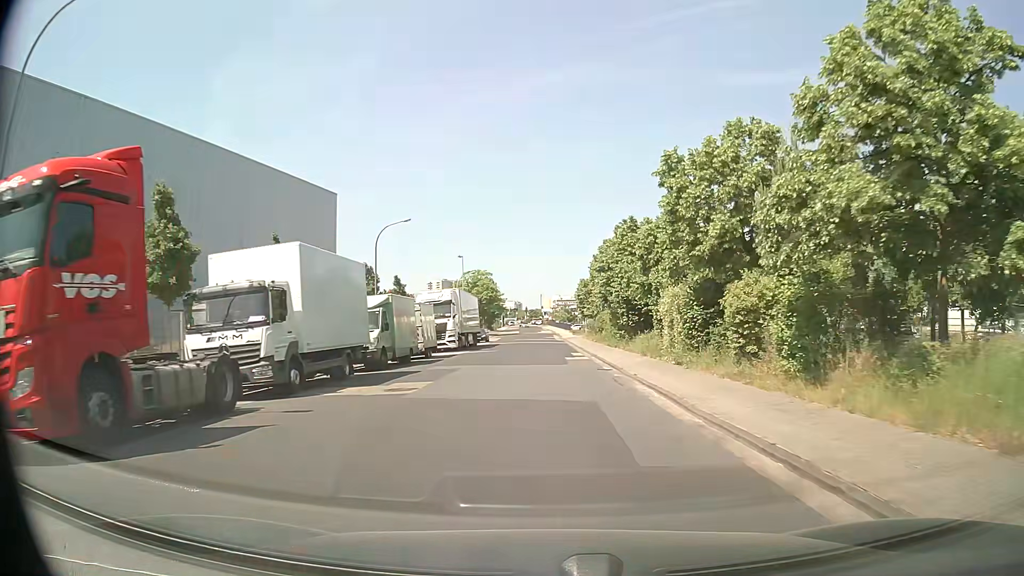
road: unclassified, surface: asphalt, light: Day
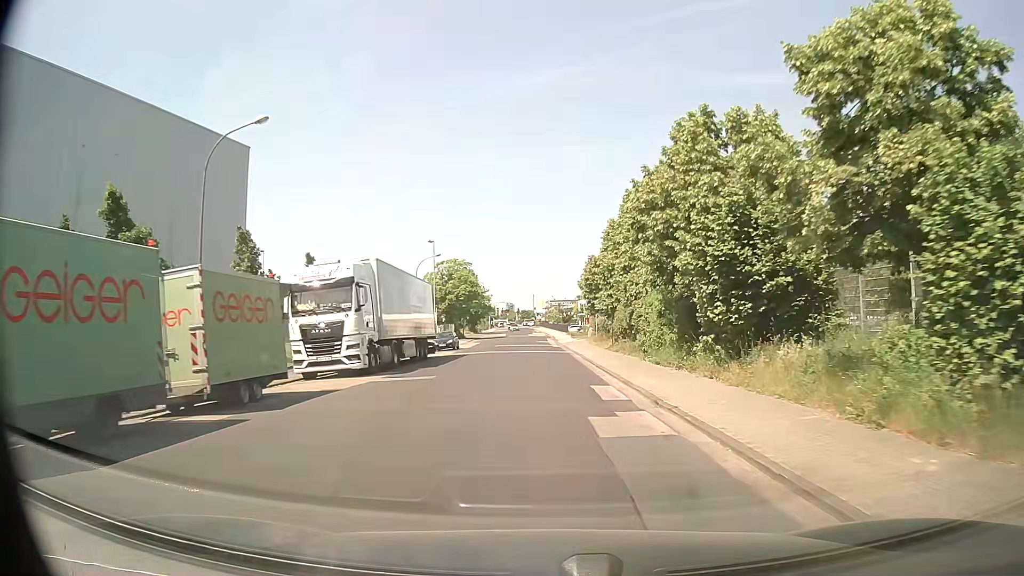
(+0.3, +20.4) m; +1°
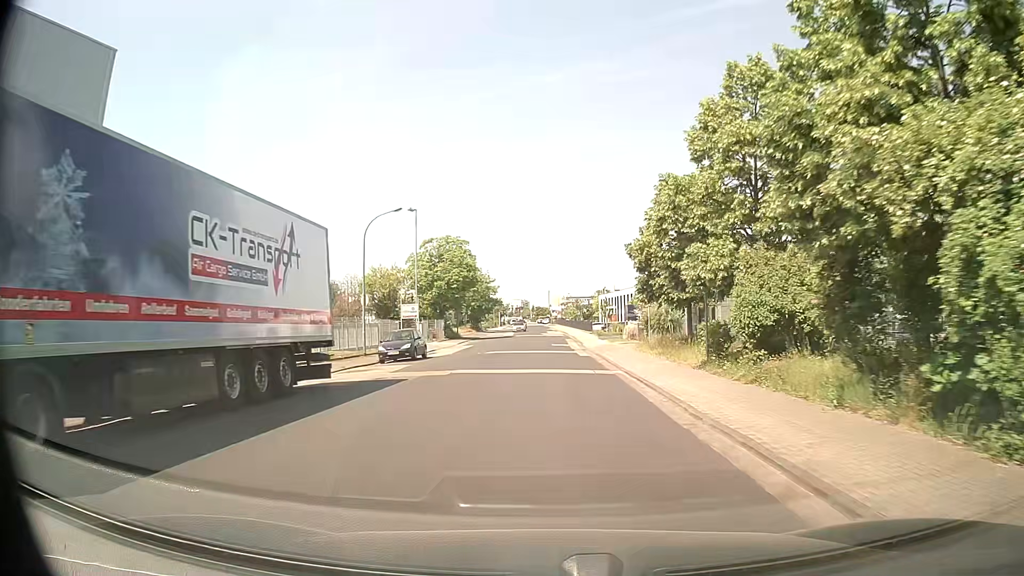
(-0.1, +20.7) m; -1°
(0, +10) (0, +20) (0, +30) (0, +40) (0, +50) (0, +60) (0, +70) (0, +80) (0, +90) (-1, +100) m
